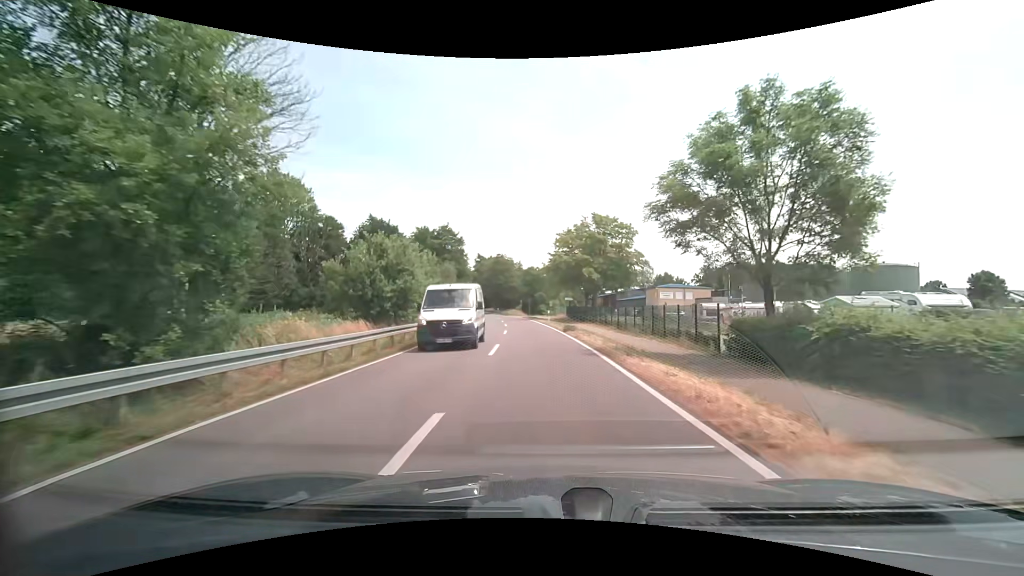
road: secondary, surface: asphalt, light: Day
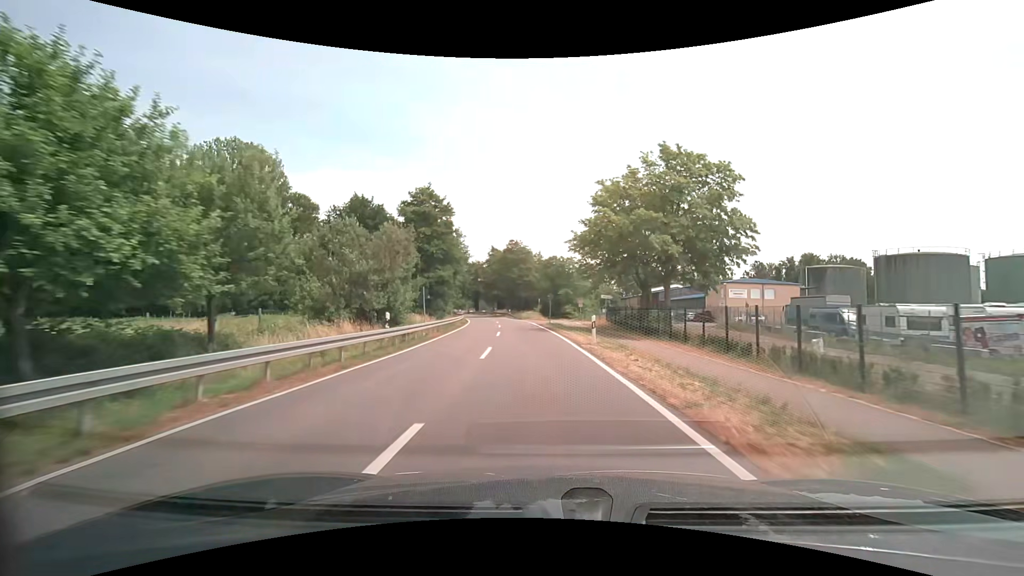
(-0.4, +24.9) m; -2°
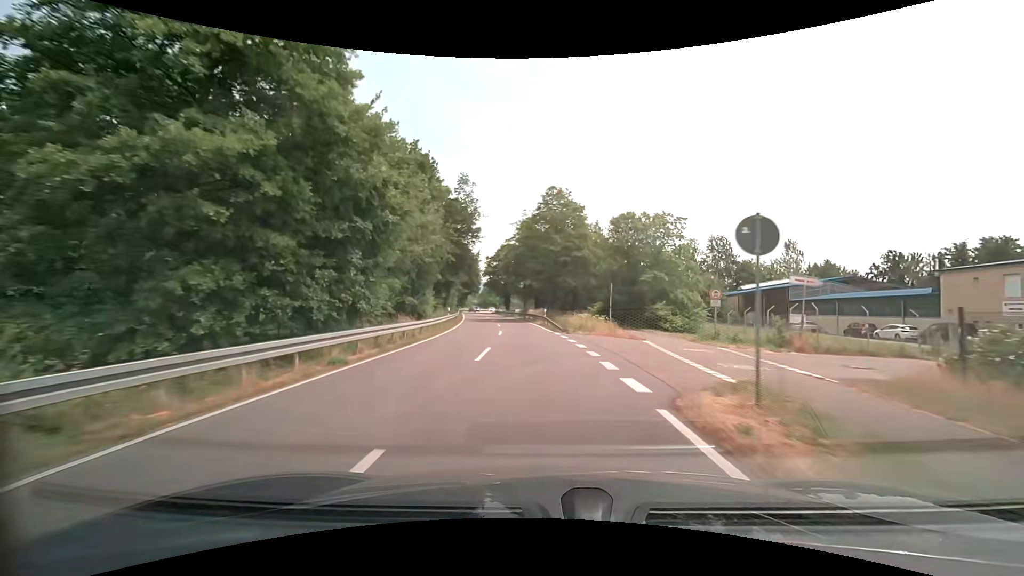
(-1.5, +37.6) m; -5°
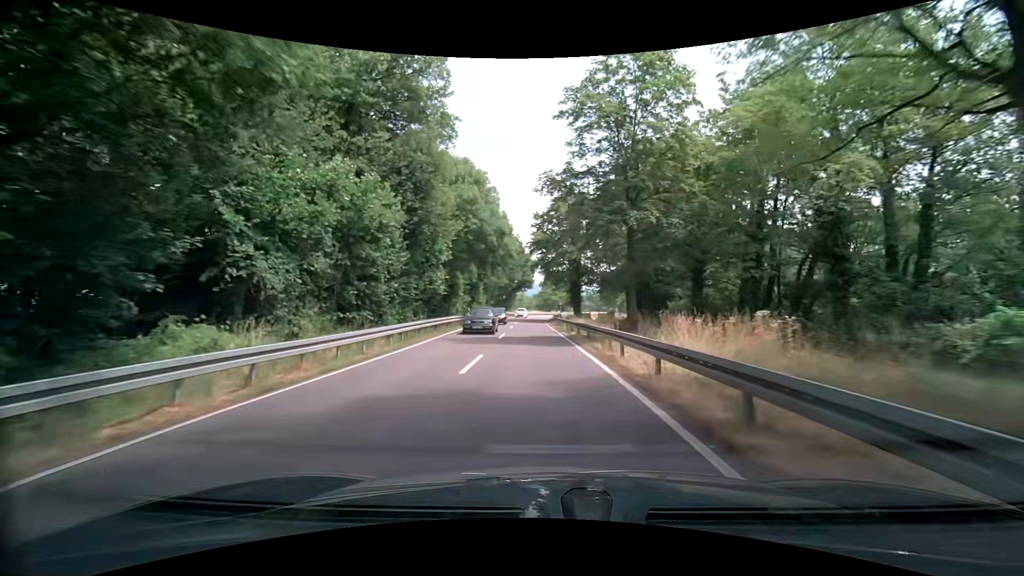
(-3.2, +50.5) m; -7°
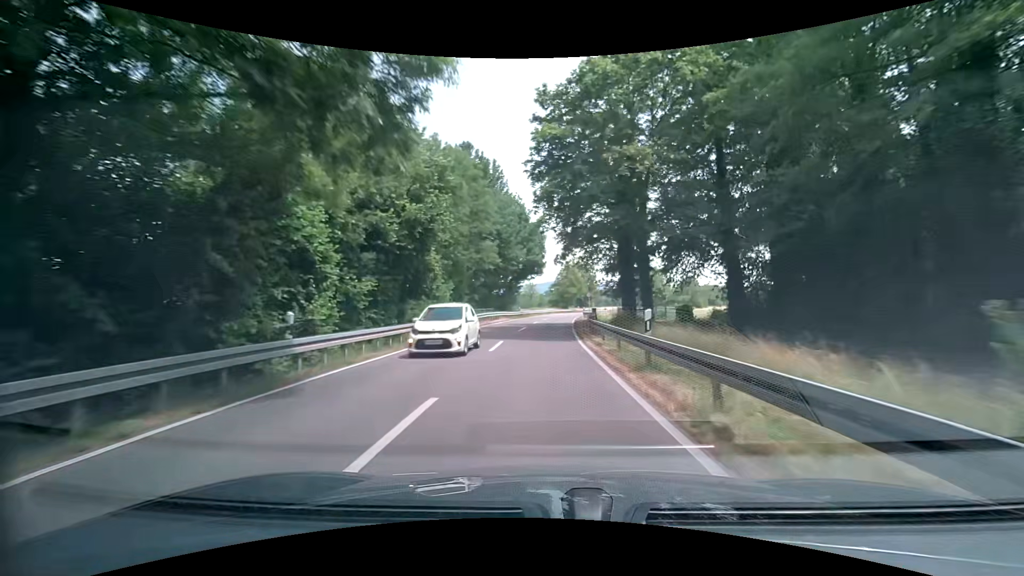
(-0.9, +31.3) m; -2°
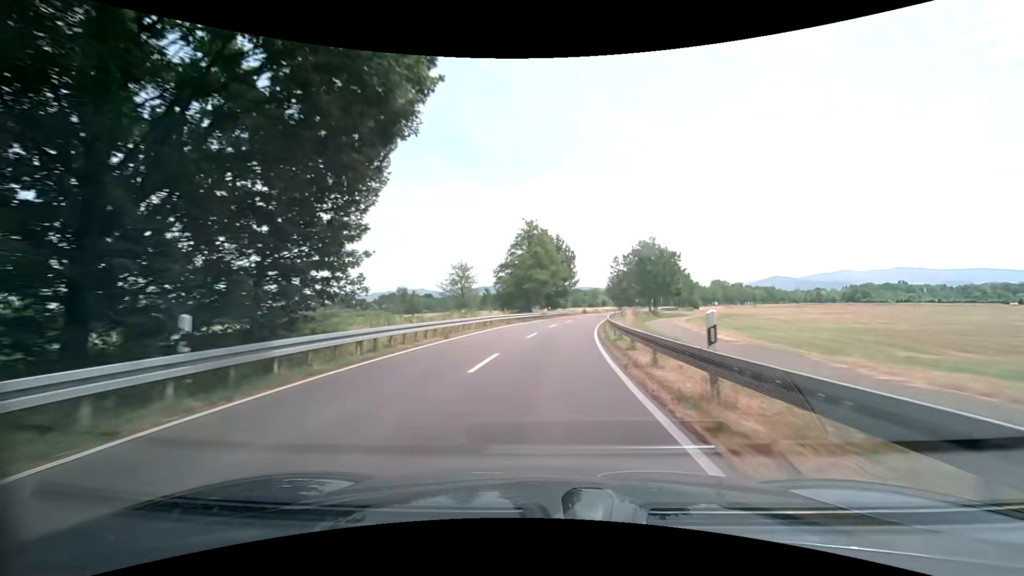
(+1.0, +53.0) m; +4°
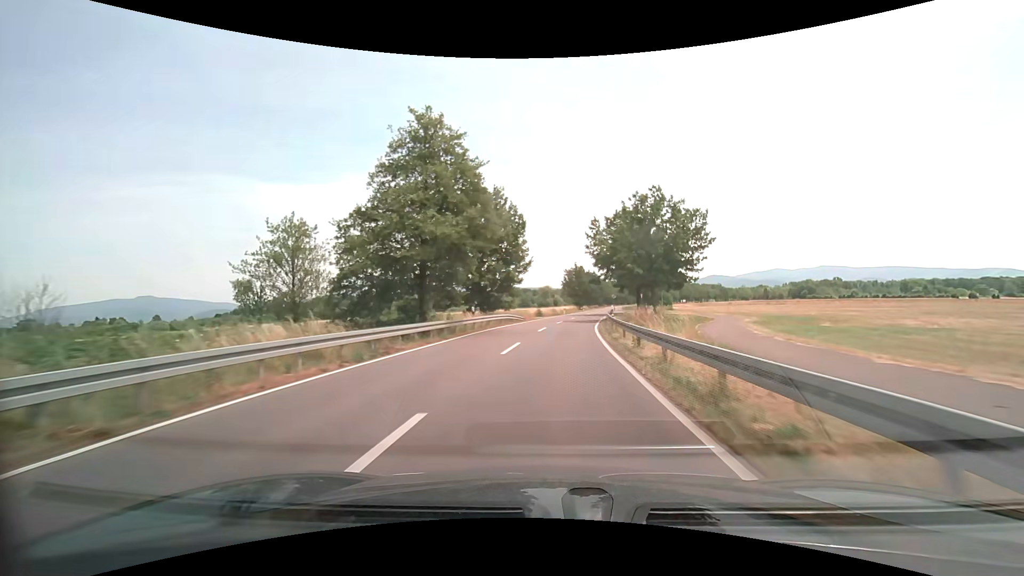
(+1.5, +32.0) m; +6°
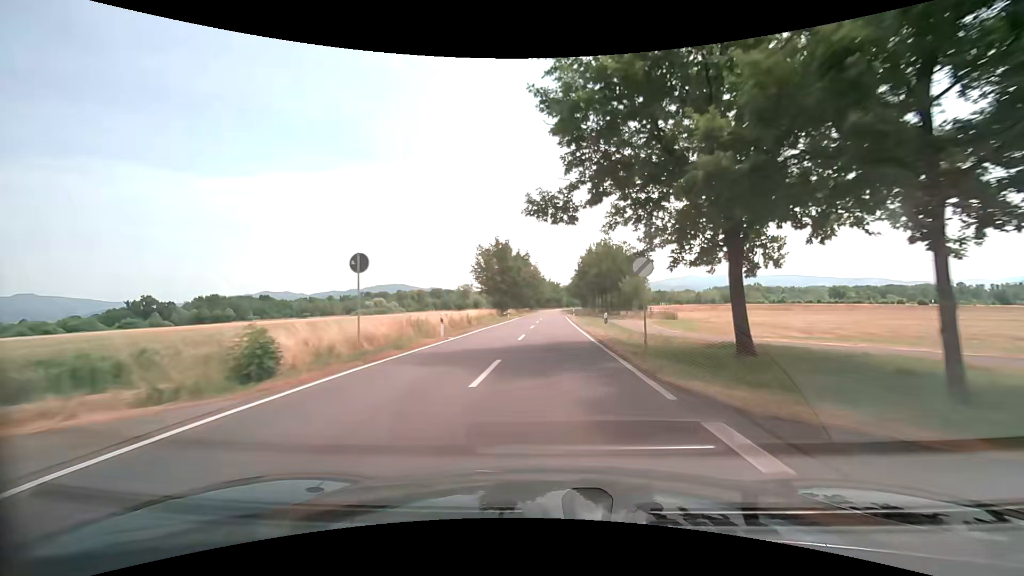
(+4.1, +53.4) m; +8°
(0, +10) (0, +20) (+1, +30) (+1, +40) (+1, +50) (+1, +60) (+2, +70) (+2, +80) (+2, +90) (+3, +100) m
